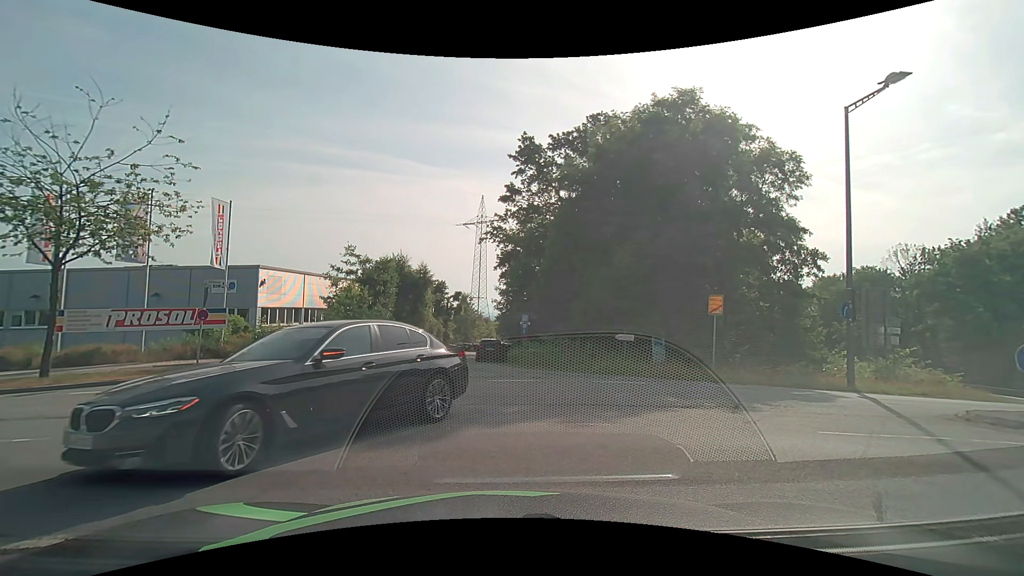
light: Day
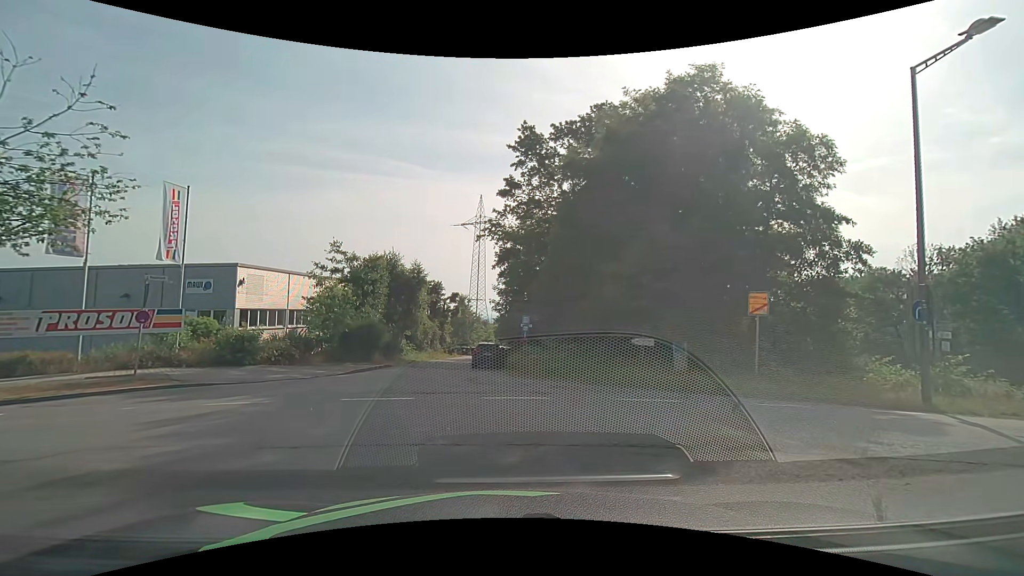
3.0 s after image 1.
(0.0, +3.2) m; 0°
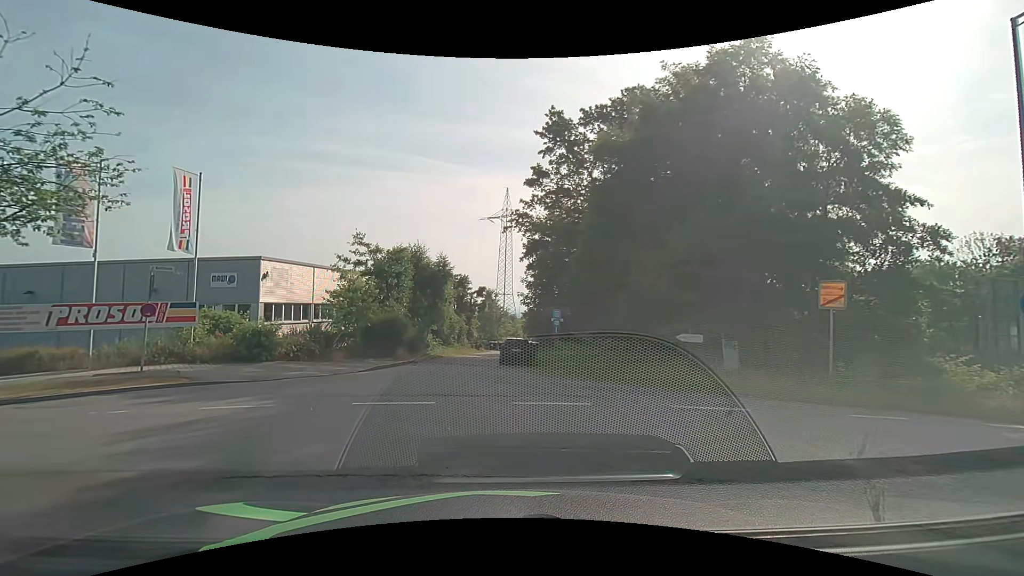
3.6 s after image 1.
(0.0, +1.6) m; -3°
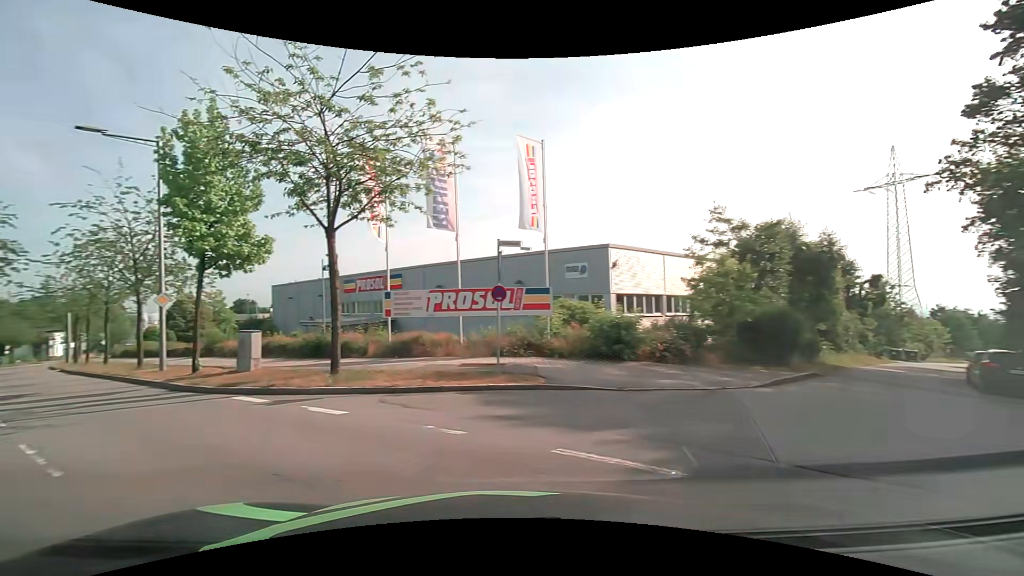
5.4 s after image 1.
(-1.5, +5.6) m; -36°
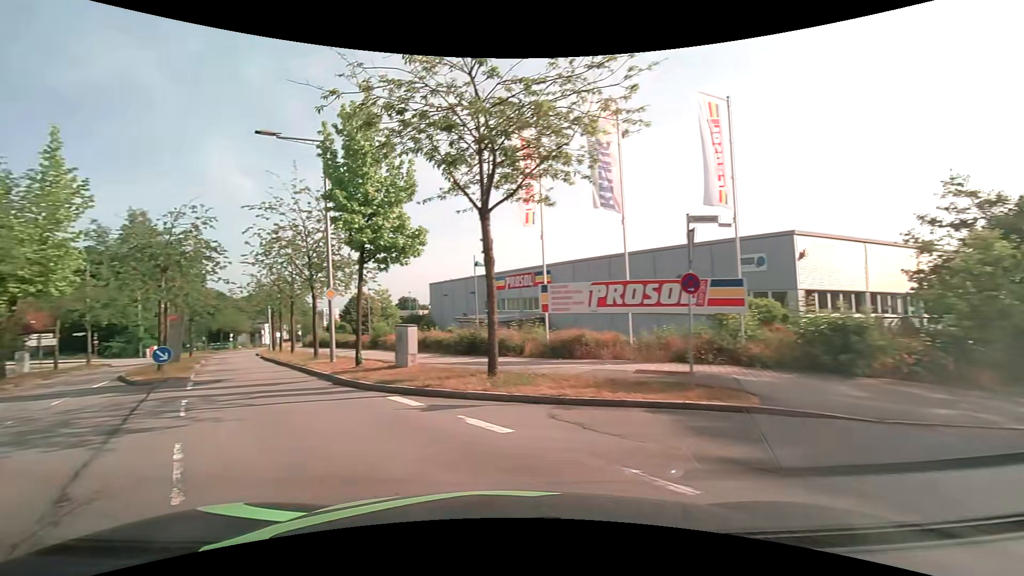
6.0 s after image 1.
(-0.3, +2.3) m; -16°
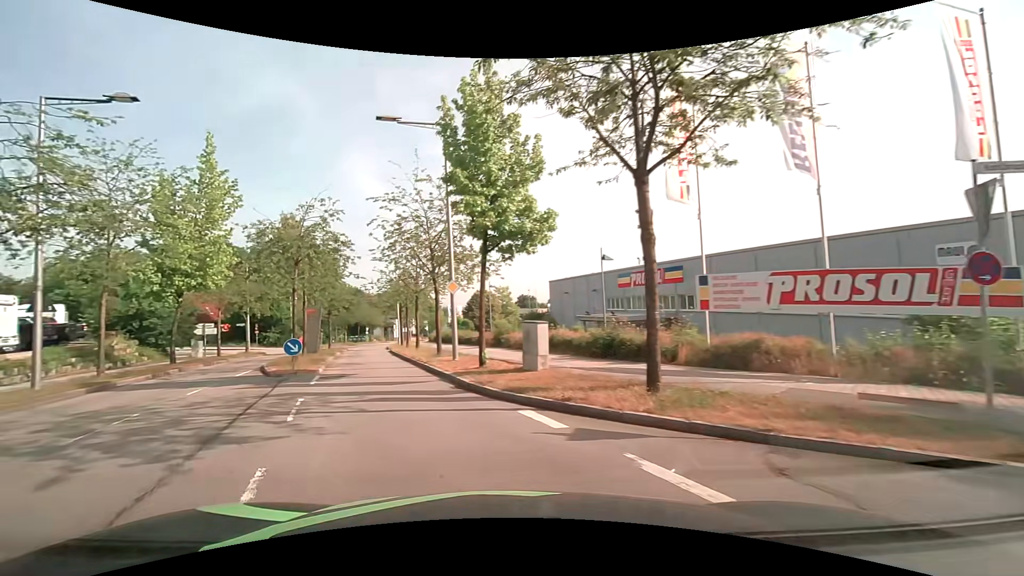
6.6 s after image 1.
(-0.3, +2.5) m; -14°
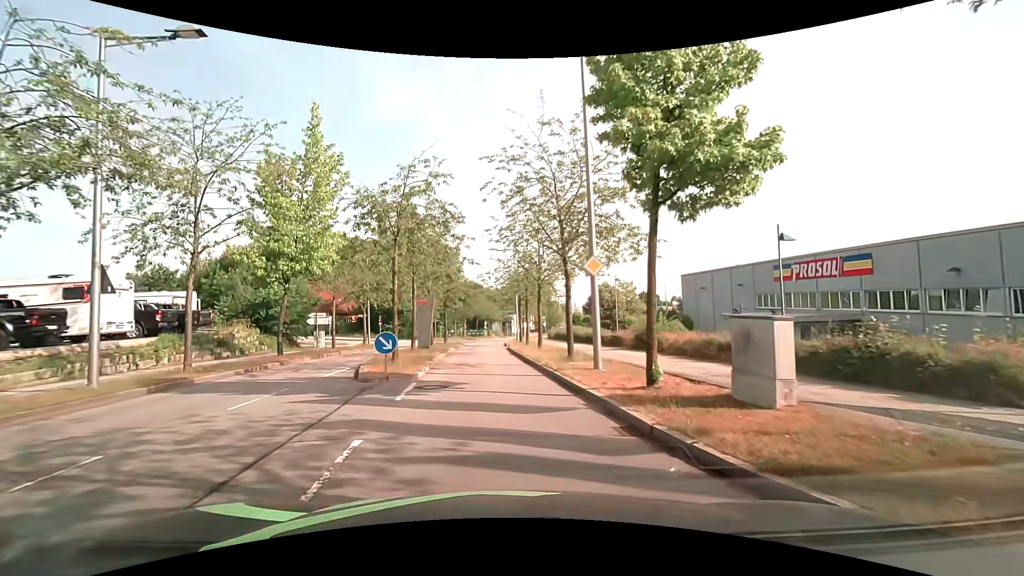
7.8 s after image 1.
(-0.8, +5.3) m; -13°
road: residential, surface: asphalt
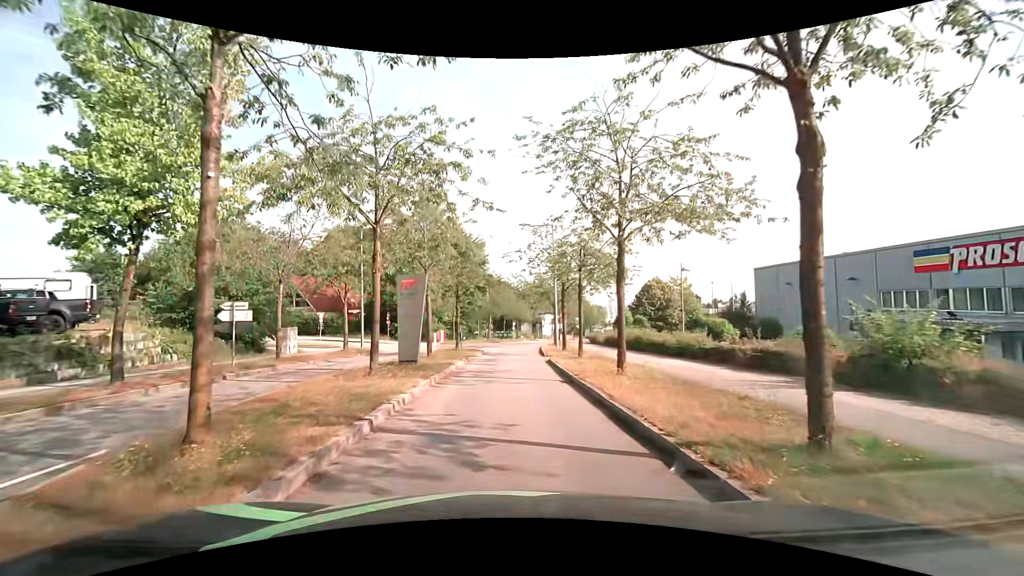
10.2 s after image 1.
(-0.5, +12.2) m; -3°
(0, +10) (0, +20) (0, +30) (0, +40) (+1, +50) (+2, +60) (+3, +70) (+5, +80) (+8, +89) (+11, +99) m
